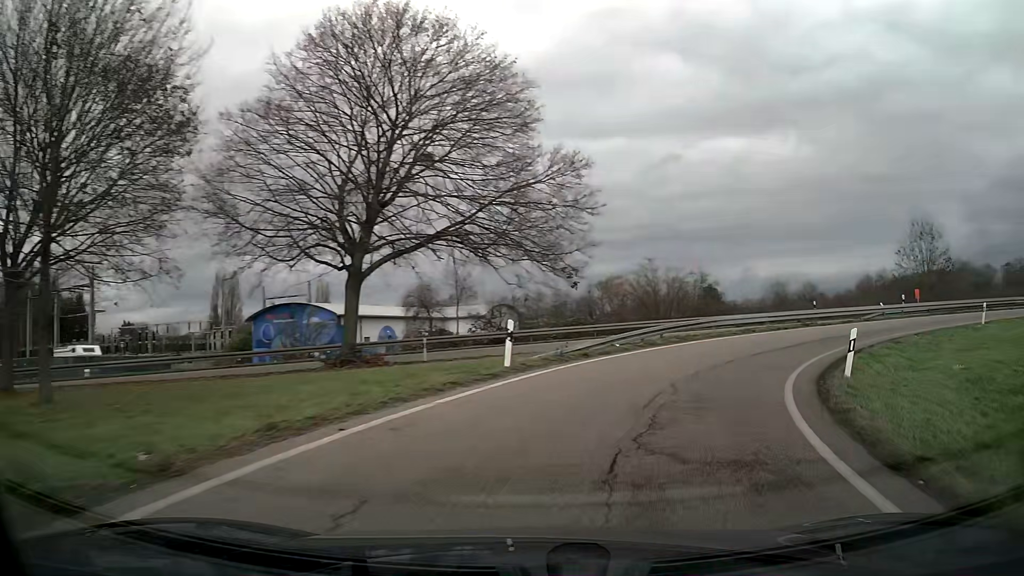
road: trunk_link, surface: asphalt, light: Day
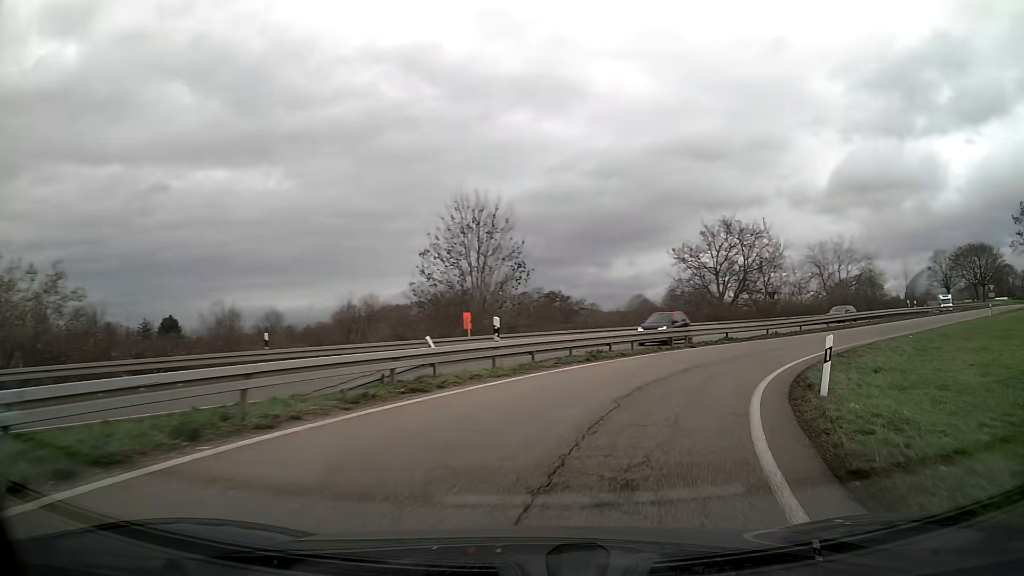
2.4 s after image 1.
(+9.5, +22.7) m; +45°
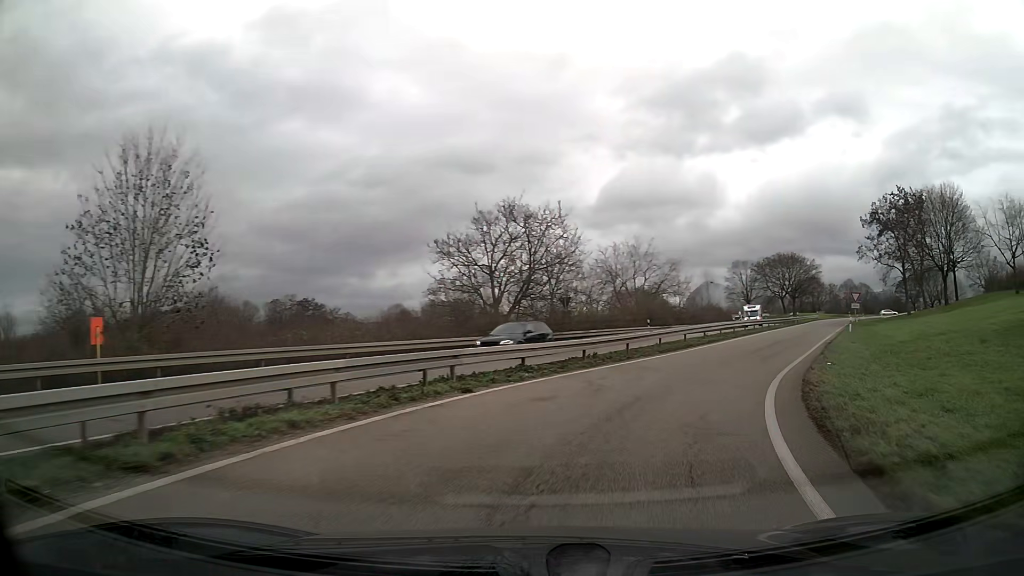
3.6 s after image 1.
(+2.2, +12.6) m; +20°
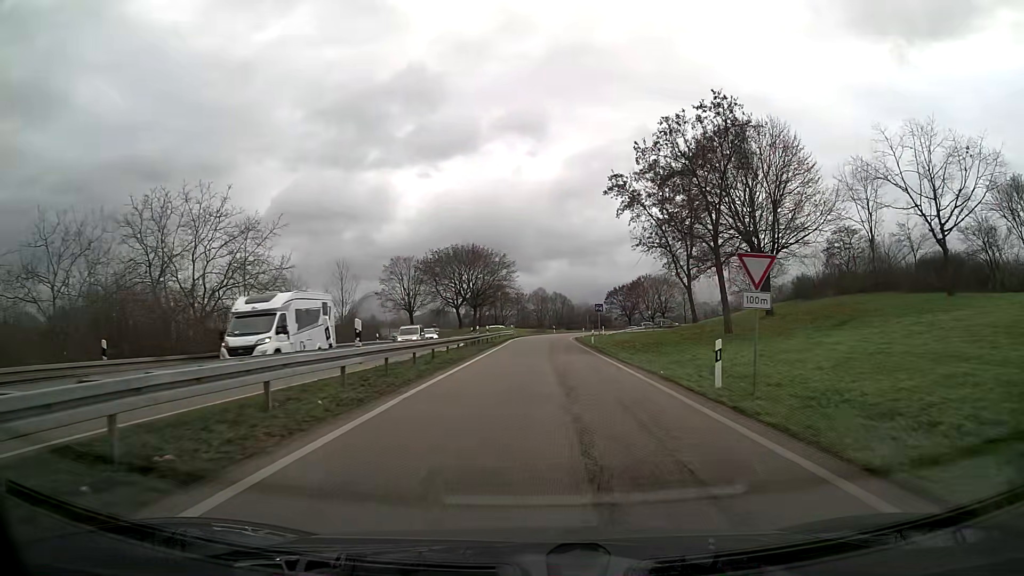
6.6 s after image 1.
(+10.2, +33.3) m; +24°
(0, +10) (0, +20) (0, +30) (0, +40) (+1, +50) (+1, +60) (+2, +70) (+3, +80) (+7, +89) (+12, +97) m
